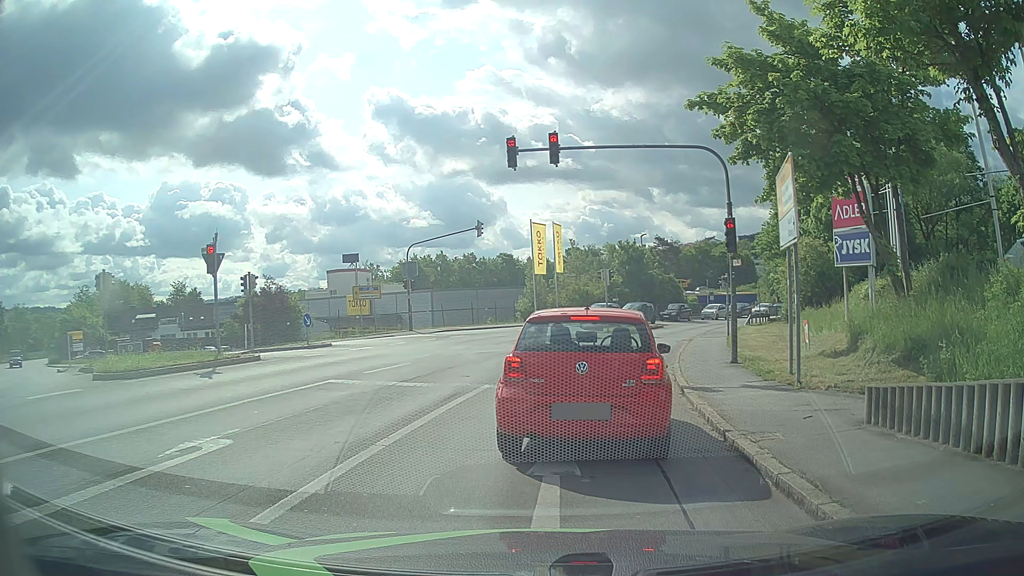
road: tertiary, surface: asphalt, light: Day
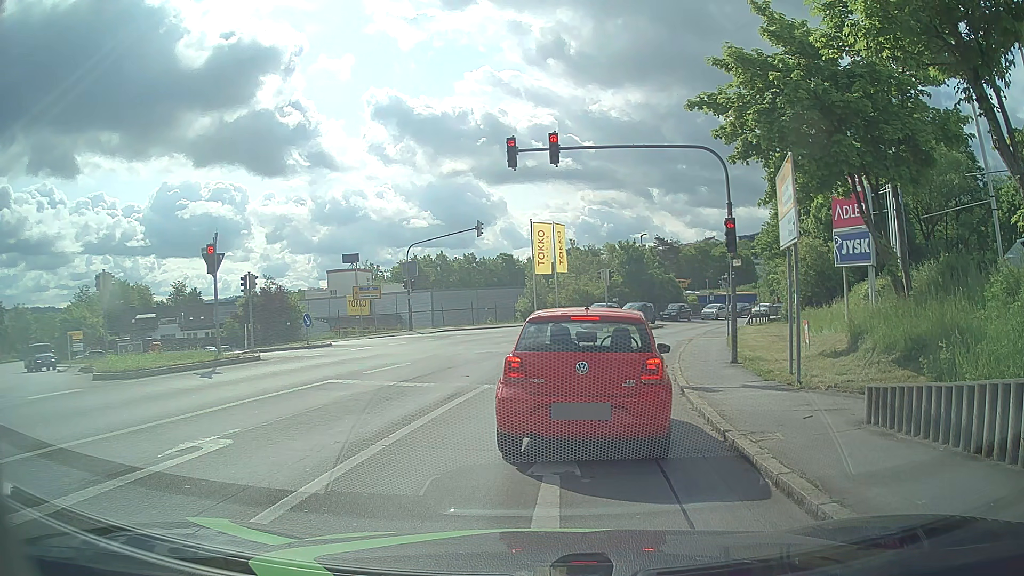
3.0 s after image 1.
(0.0, 0.0) m; 0°
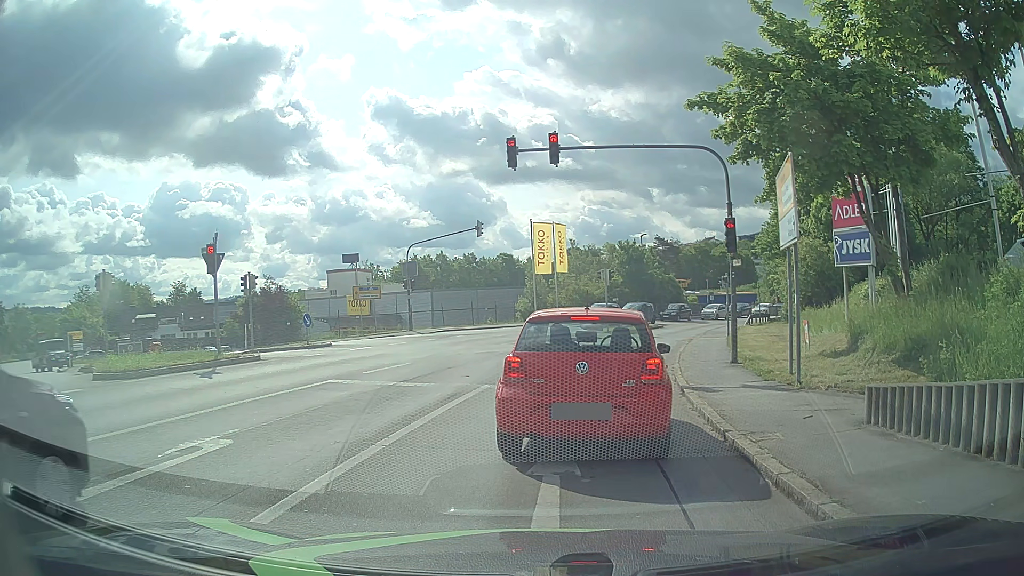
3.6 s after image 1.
(0.0, 0.0) m; 0°
(0, +10) (+2, +20) (+4, +30) (+7, +39) (+11, +48) (+16, +57) (+22, +65) (+28, +73) (+35, +80) (+41, +88) m
